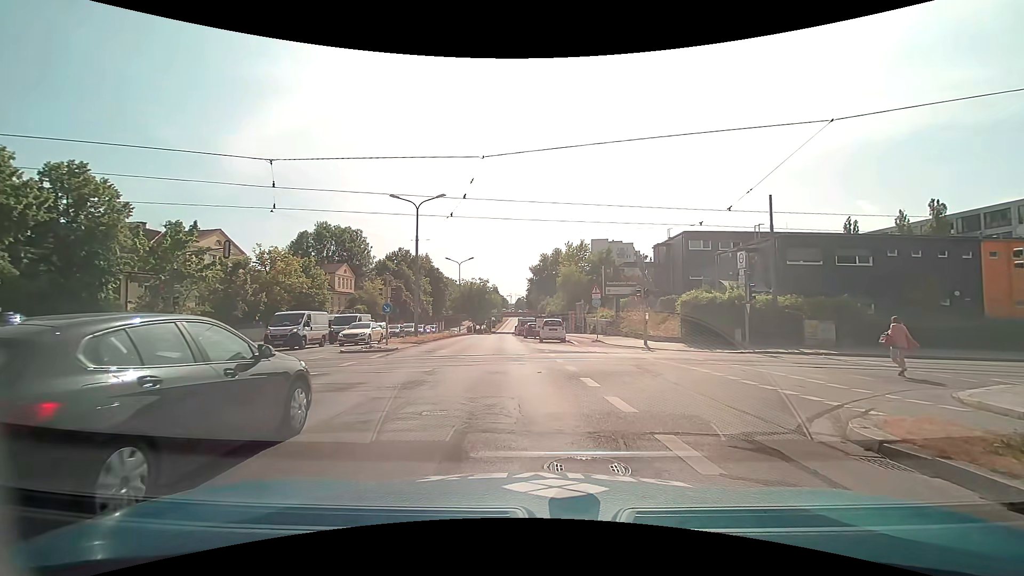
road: secondary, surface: asphalt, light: Day
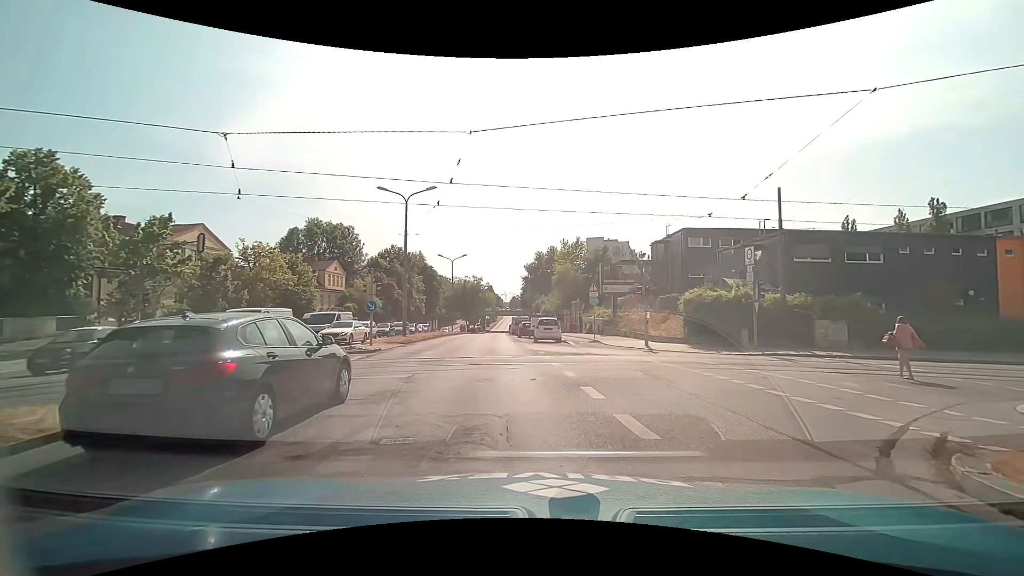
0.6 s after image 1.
(0.0, +1.8) m; +1°
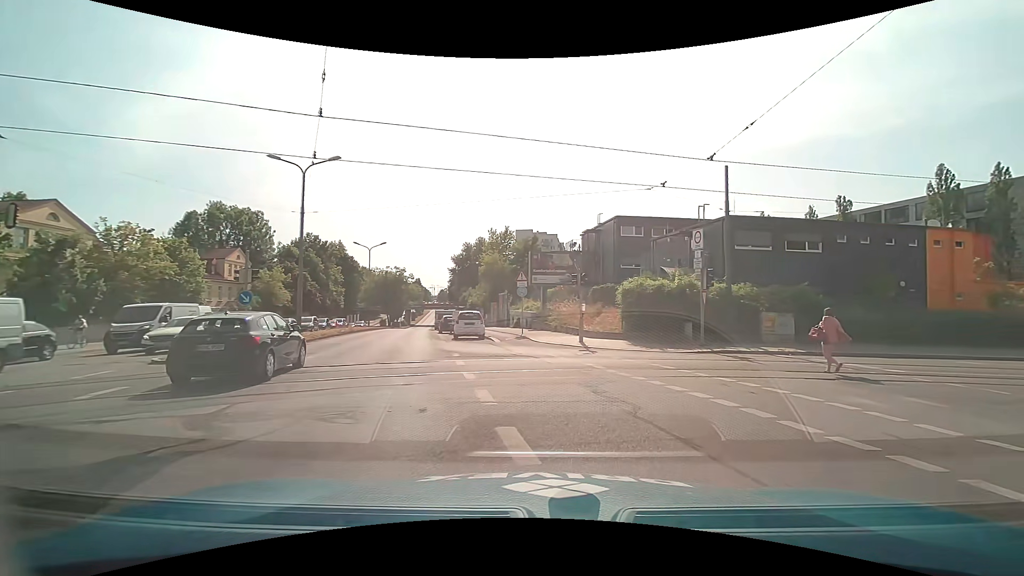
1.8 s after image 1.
(+0.2, +4.3) m; +7°
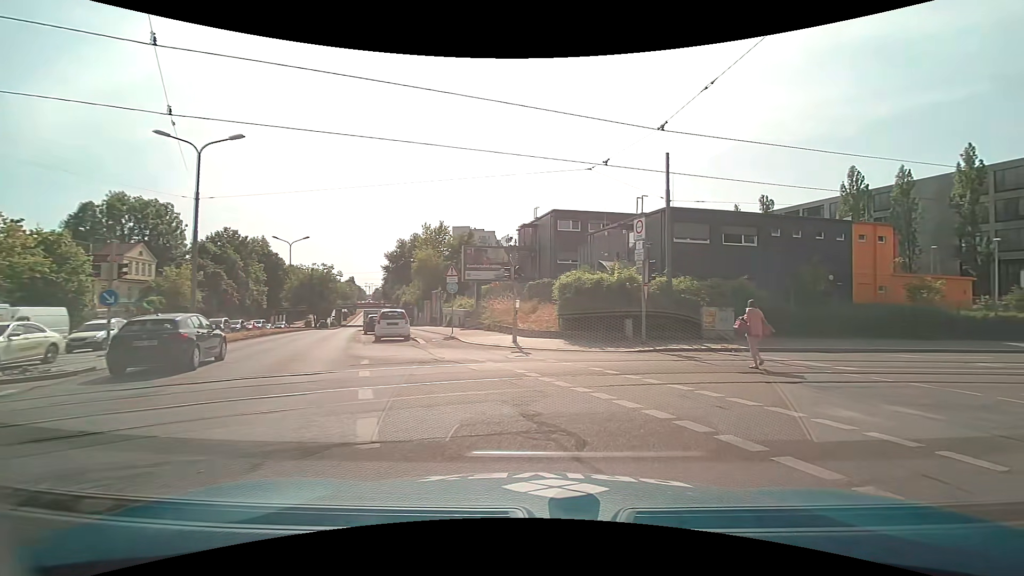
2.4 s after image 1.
(+0.2, +2.3) m; +7°
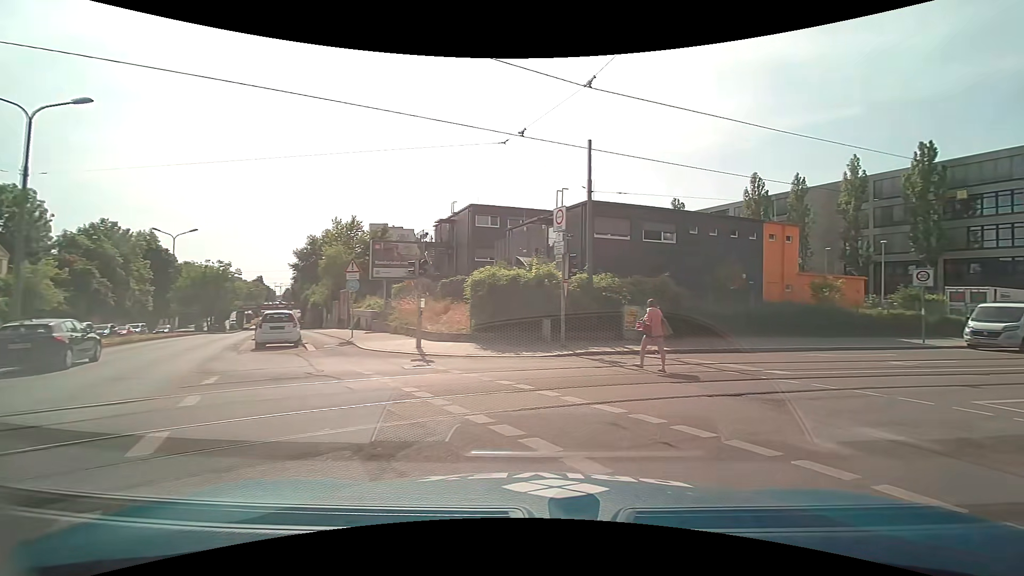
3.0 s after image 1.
(+0.2, +2.4) m; +11°
